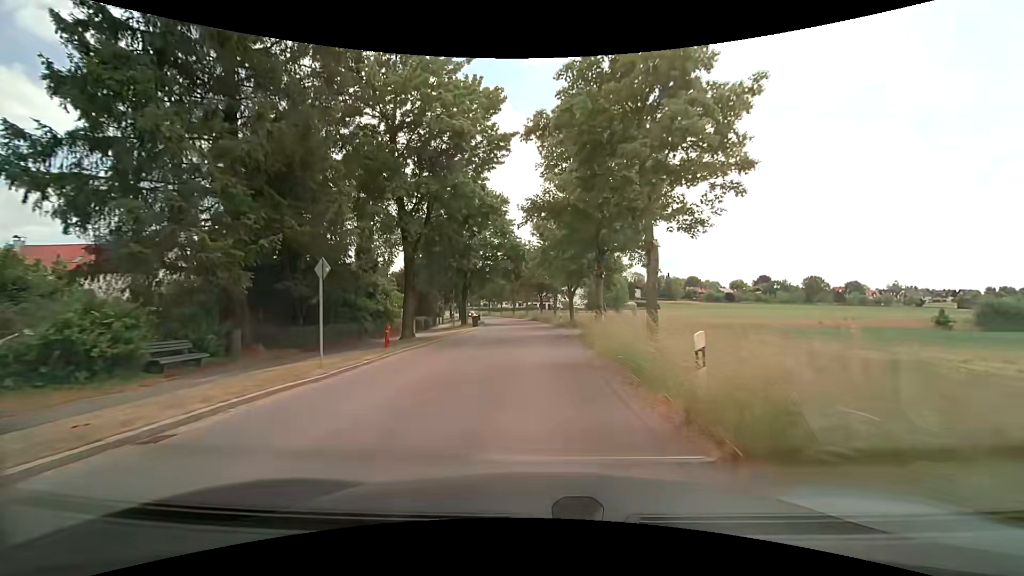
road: unclassified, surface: asphalt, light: Day
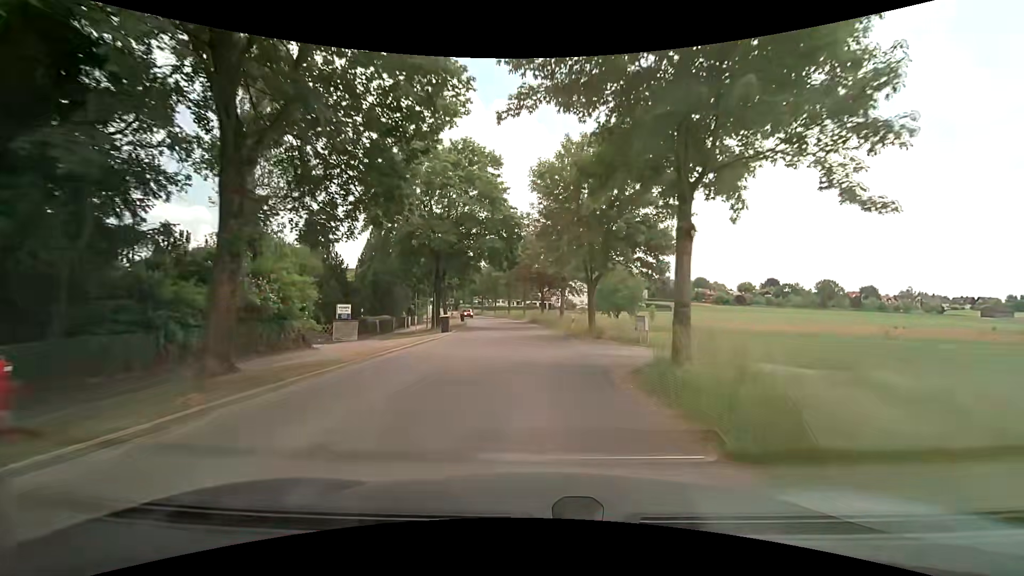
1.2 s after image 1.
(0.0, +14.2) m; 0°
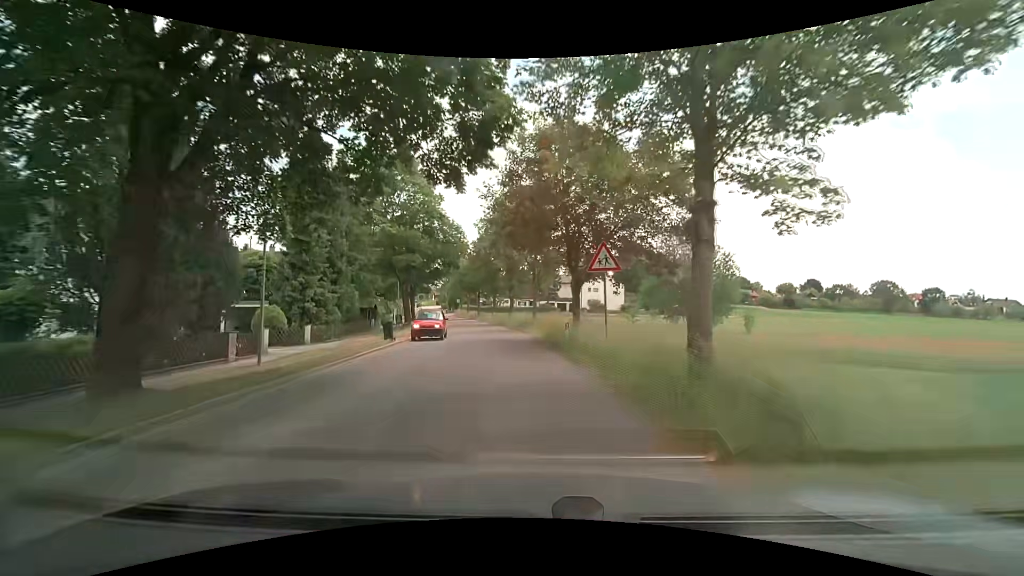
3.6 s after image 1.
(-0.4, +29.2) m; -1°
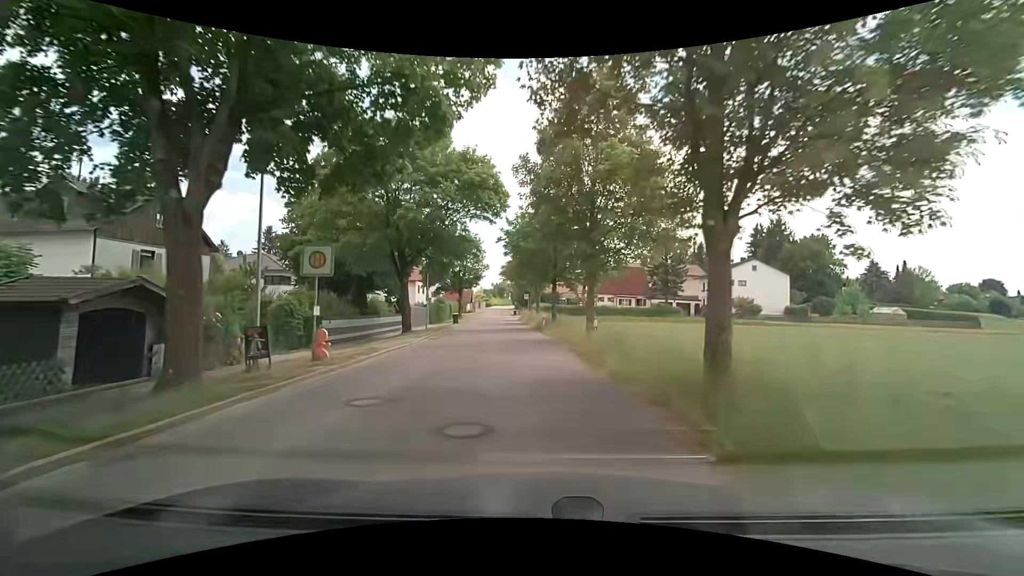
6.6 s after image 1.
(-3.9, +37.3) m; -10°
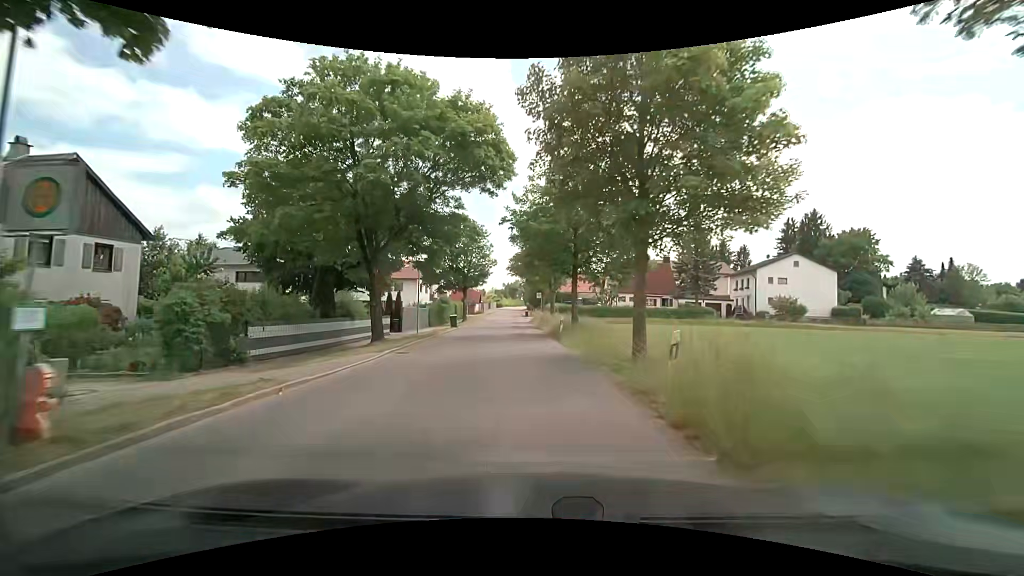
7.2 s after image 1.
(-0.1, +7.7) m; -2°
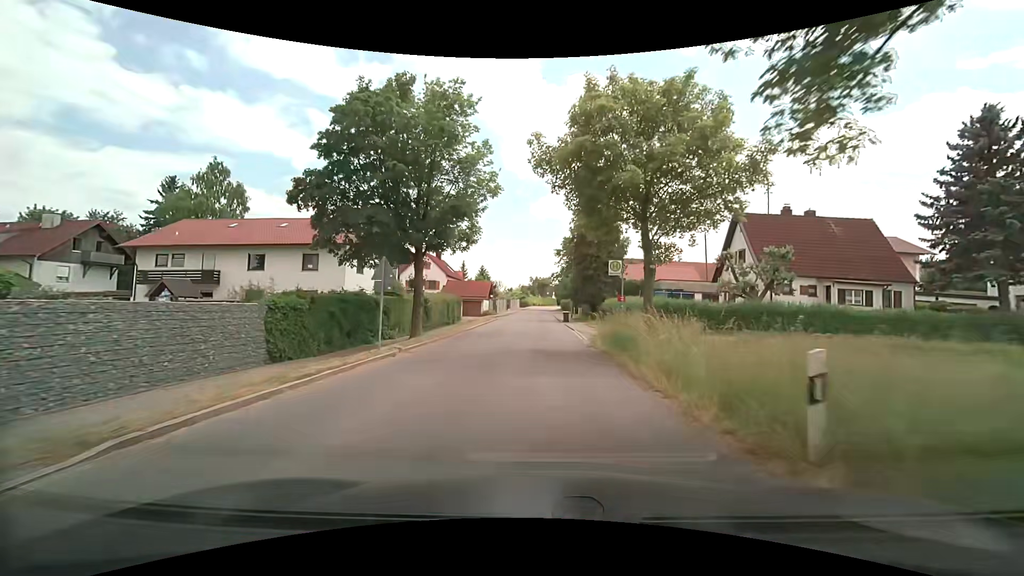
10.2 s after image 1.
(-1.5, +38.0) m; -3°
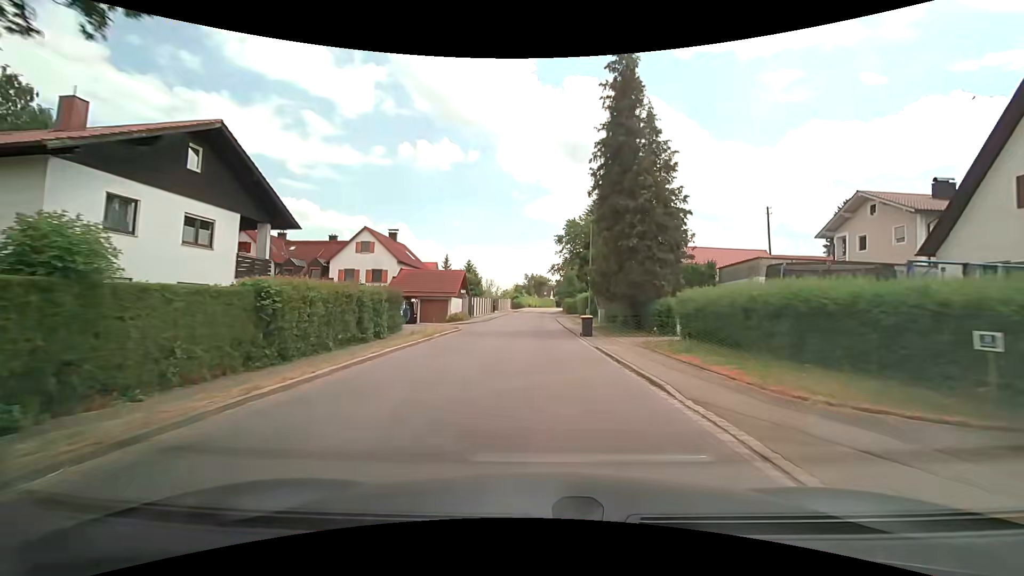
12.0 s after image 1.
(+0.1, +22.2) m; +1°
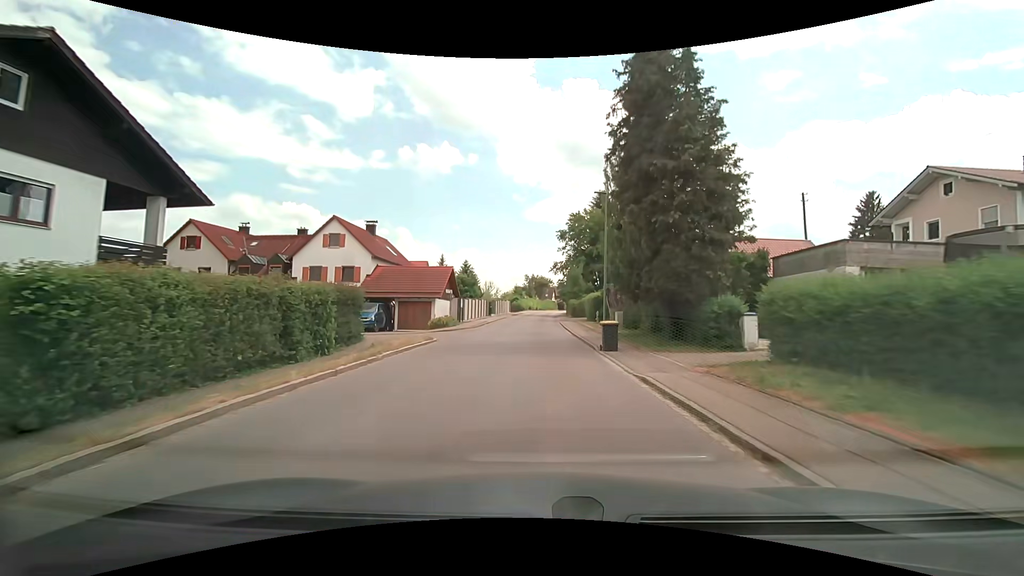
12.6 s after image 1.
(0.0, +7.3) m; -1°
